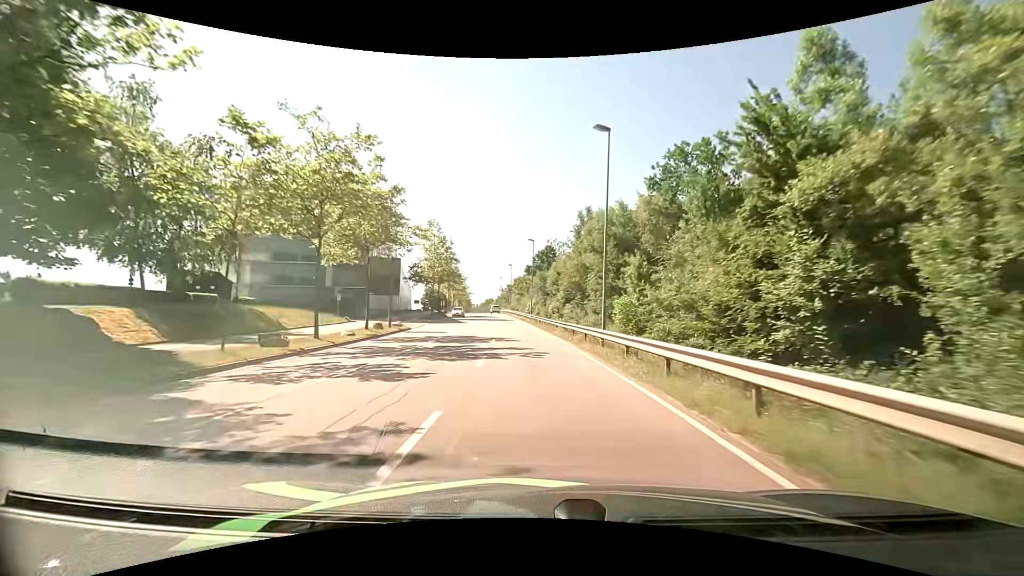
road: secondary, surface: asphalt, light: Day
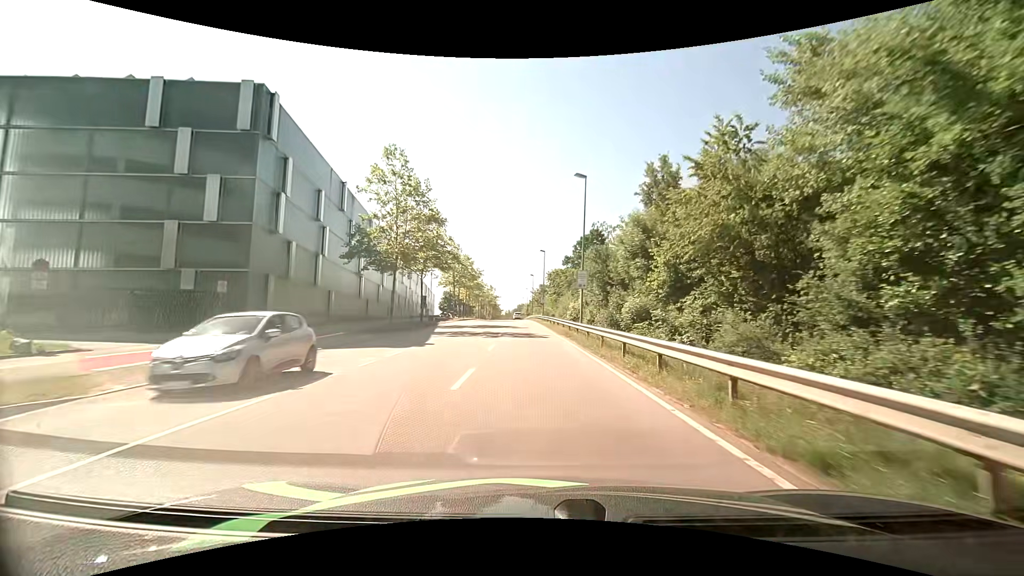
(-1.4, +31.2) m; -4°
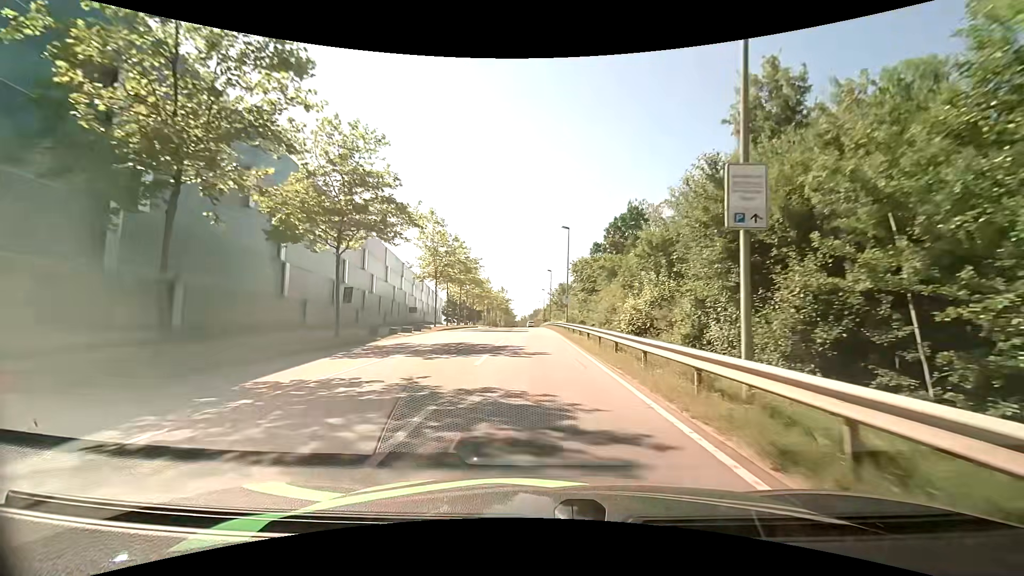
(-0.4, +22.8) m; -2°
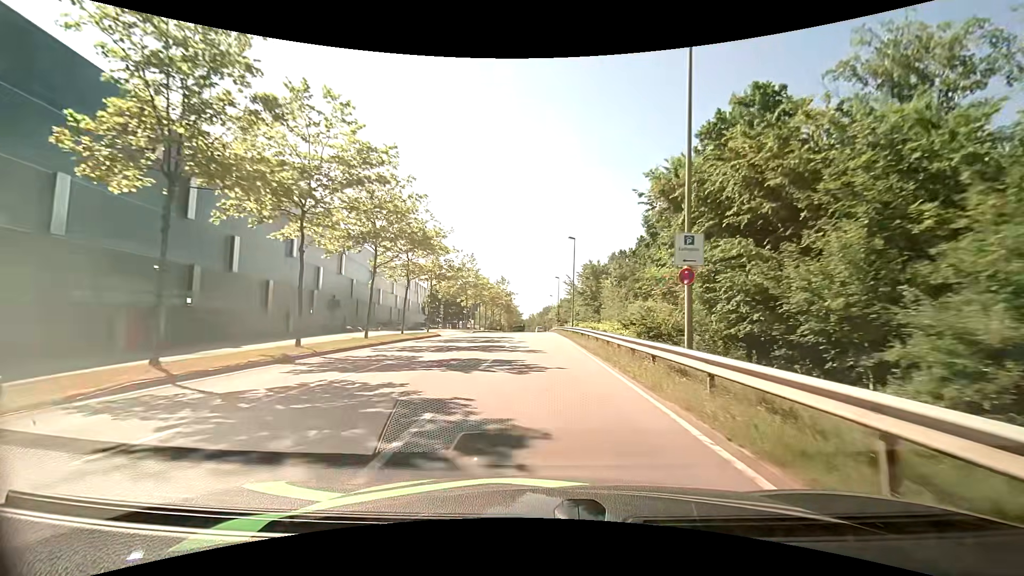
(-0.8, +36.4) m; -2°
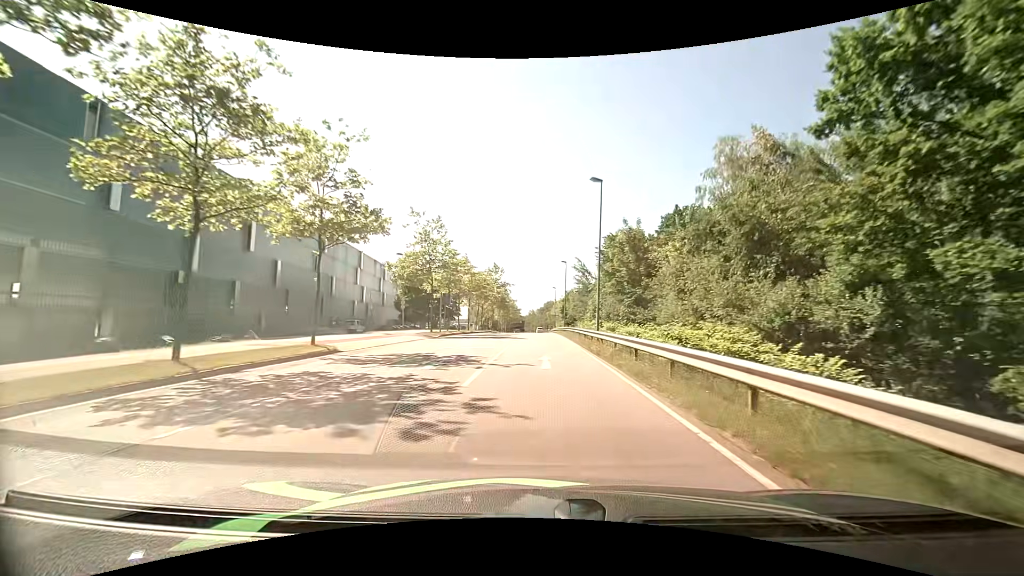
(0.0, +21.5) m; 0°
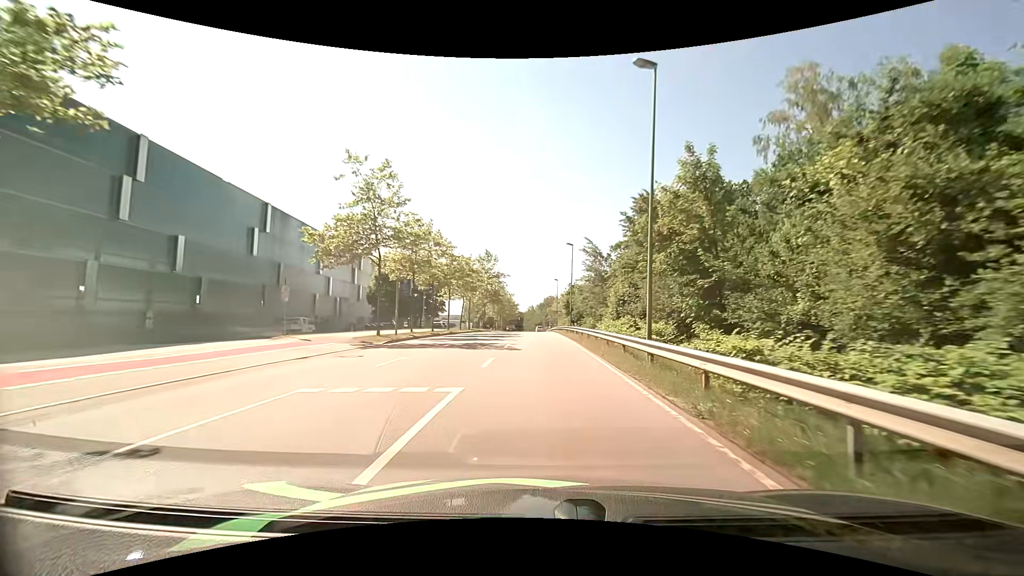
(+0.1, +14.1) m; +1°
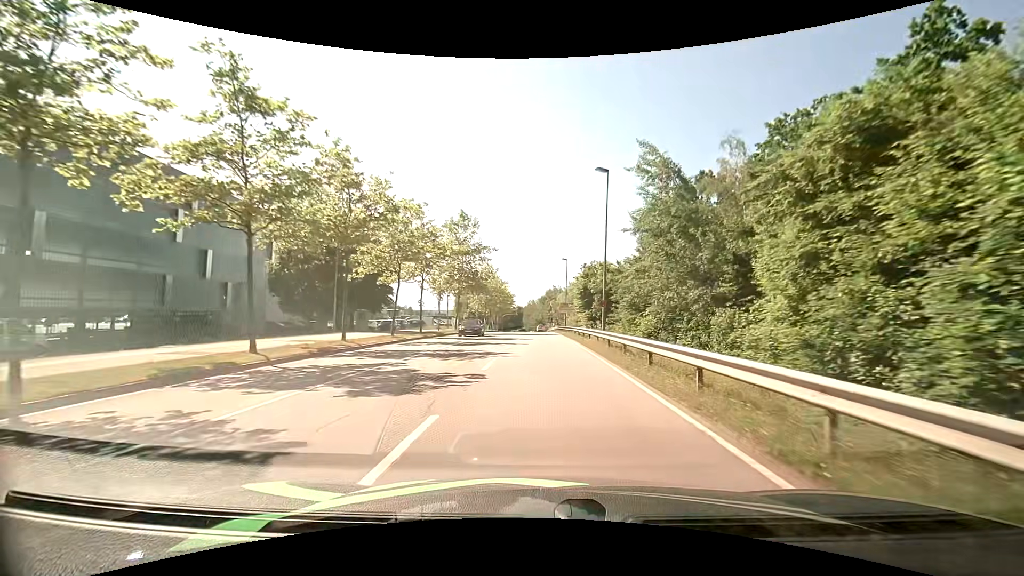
(-0.1, +27.7) m; 0°
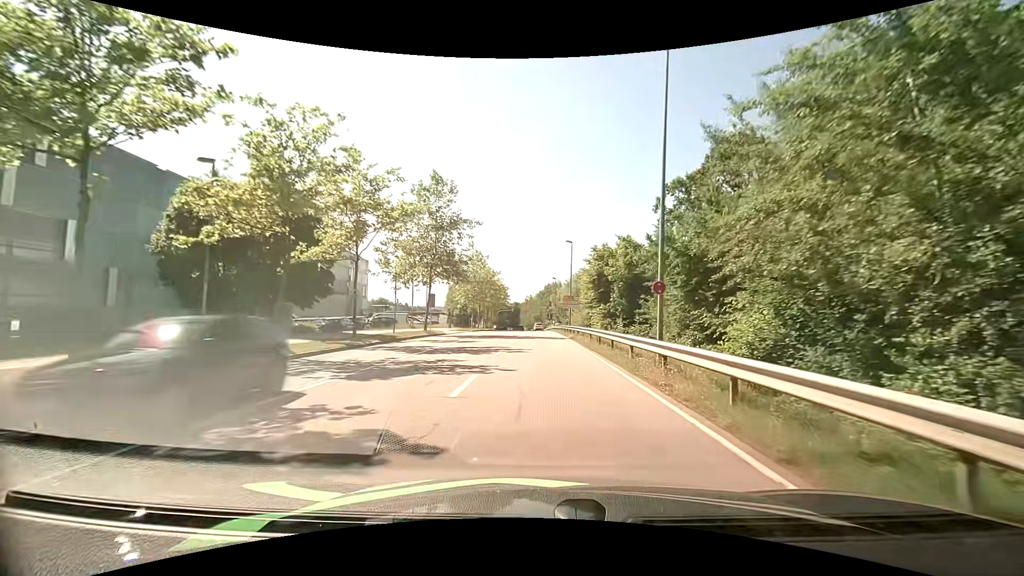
(0.0, +13.6) m; 0°
